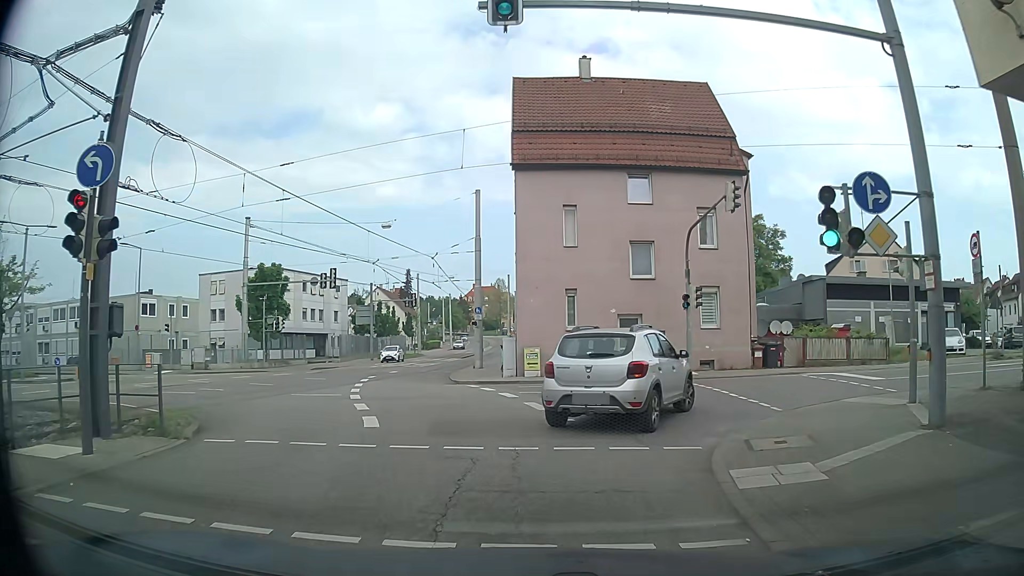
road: tertiary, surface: asphalt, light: Day
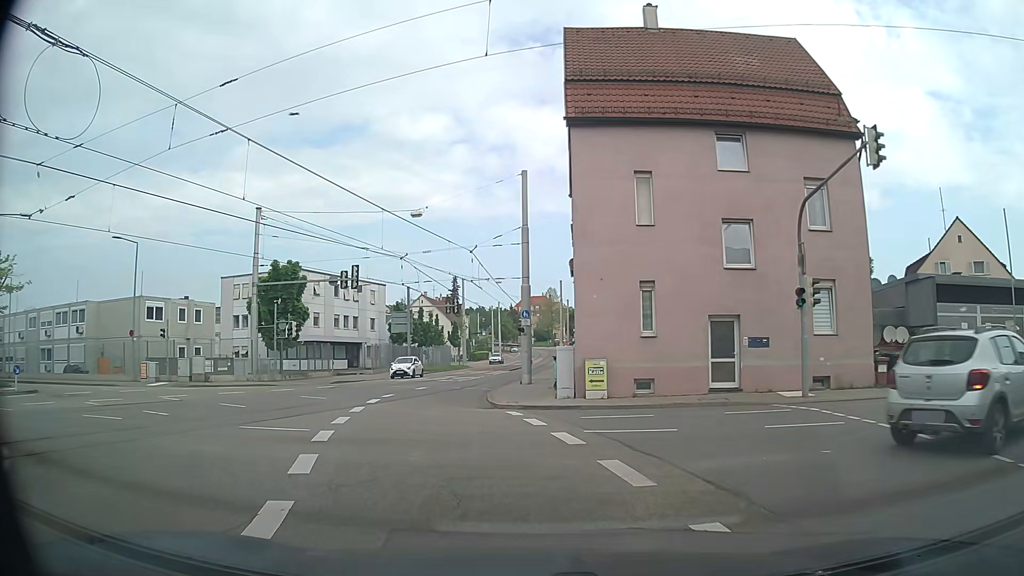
(0.0, +6.9) m; -2°
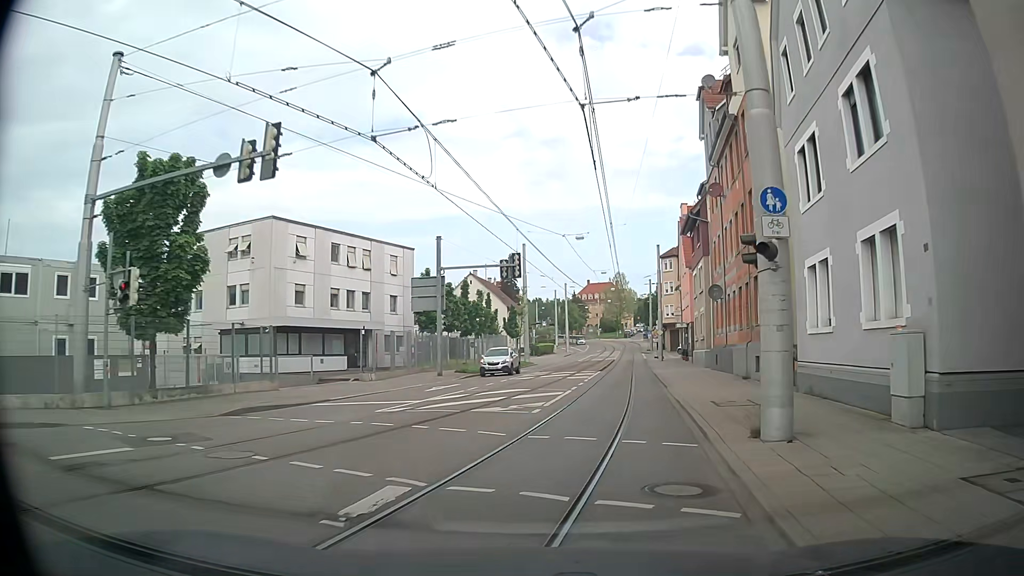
(-3.0, +23.3) m; -6°
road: secondary
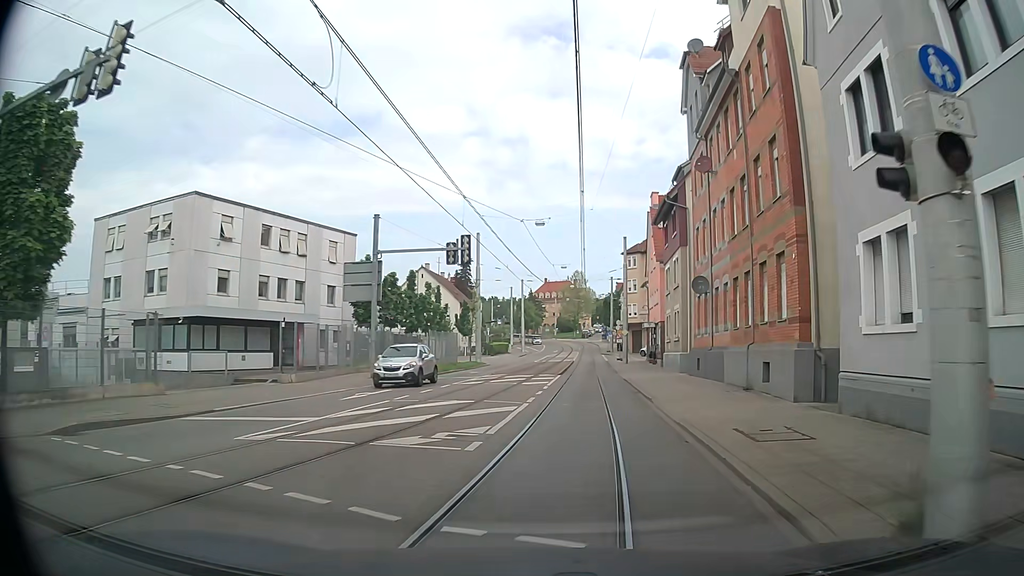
(+0.1, +5.3) m; +4°
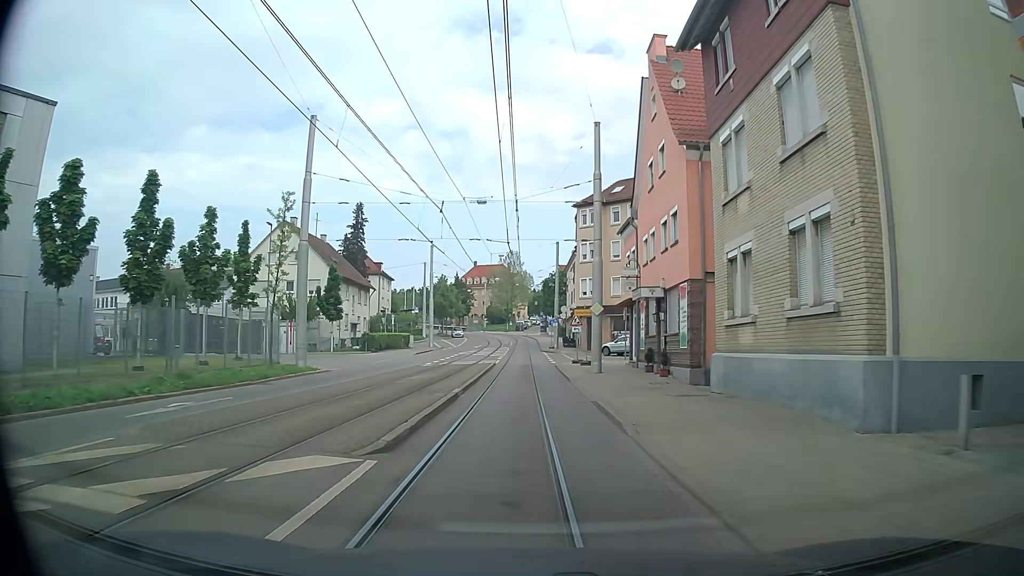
(+2.1, +28.5) m; +6°
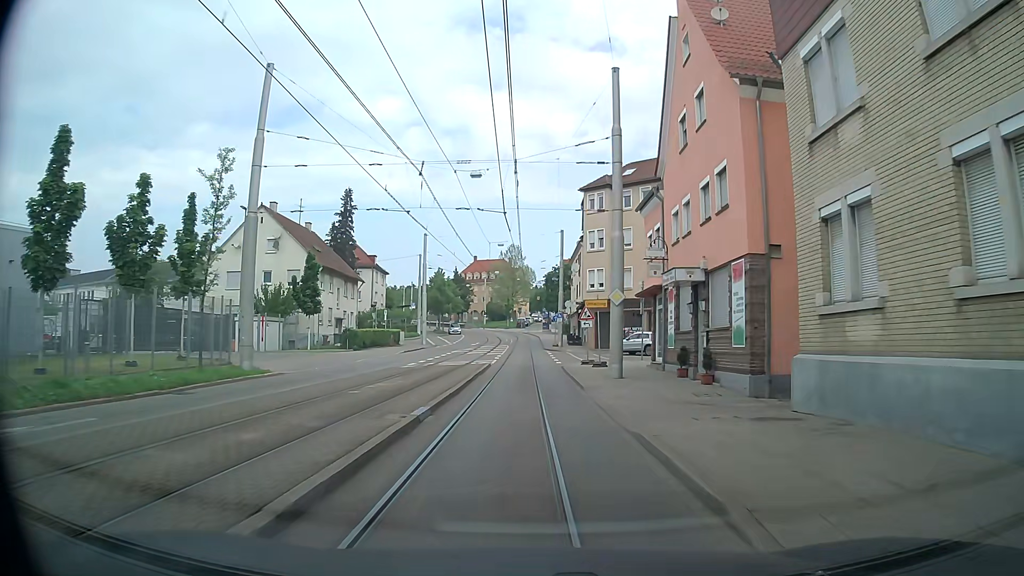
(-0.1, +5.7) m; -1°
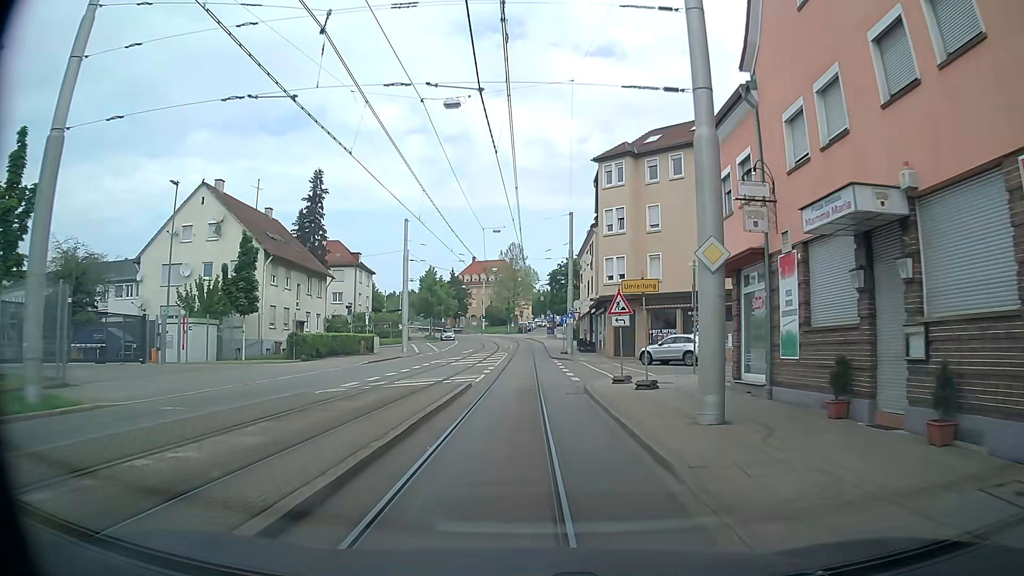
(0.0, +11.1) m; 0°
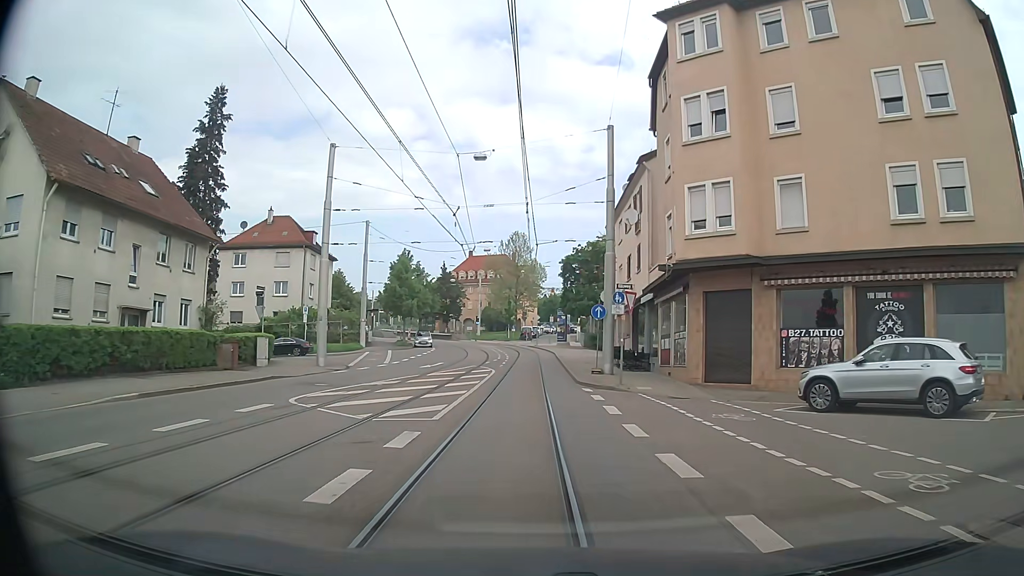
(-0.2, +22.3) m; 0°
(0, +10) (0, +20) (0, +30) (0, +40) (-1, +50) (-1, +60) (-3, +70) (-6, +79) (-10, +88) (-15, +97) m
